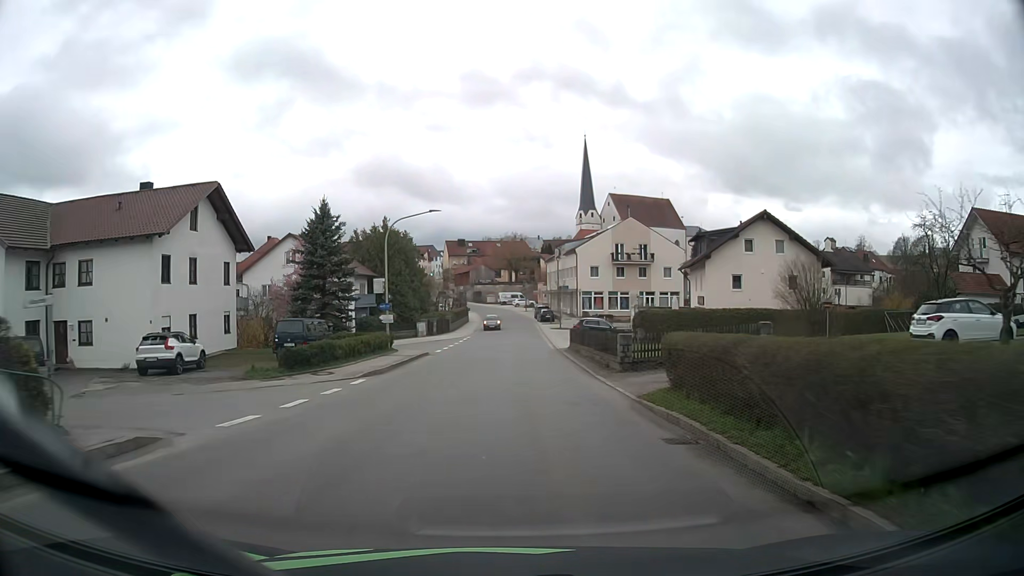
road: tertiary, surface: asphalt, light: Day
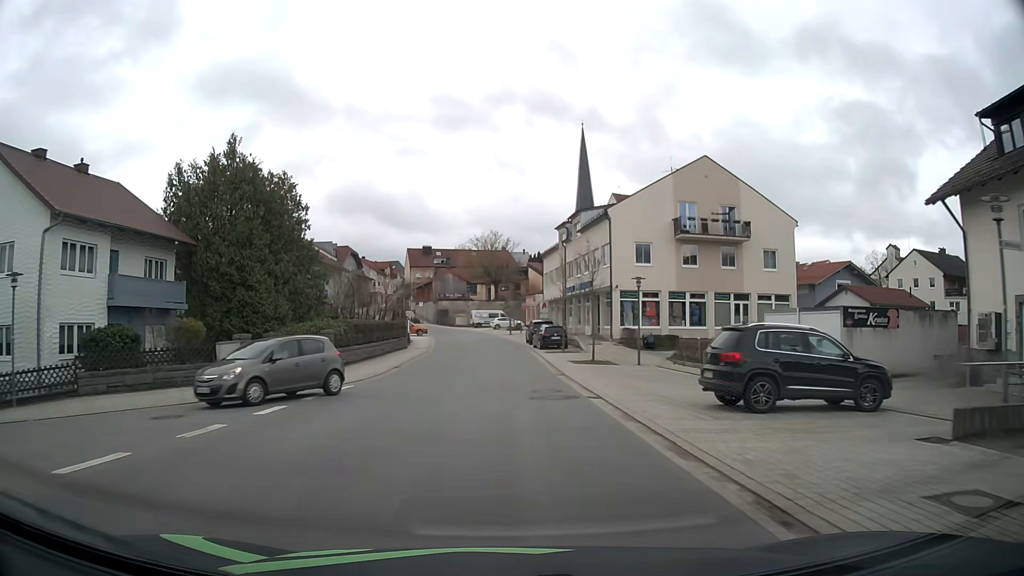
(+0.8, +38.7) m; +2°
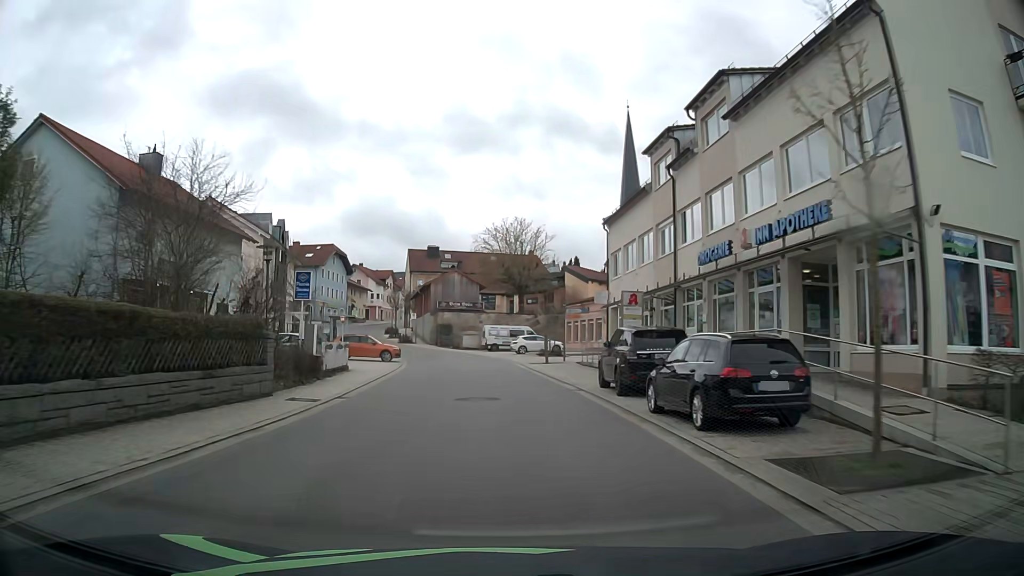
(-0.6, +31.0) m; -2°
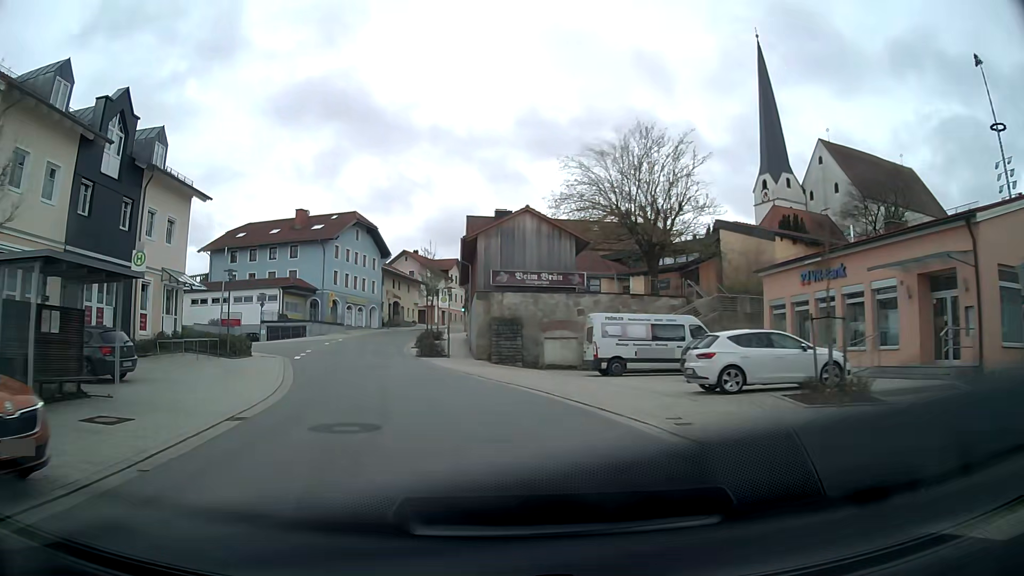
(-1.4, +37.0) m; -6°
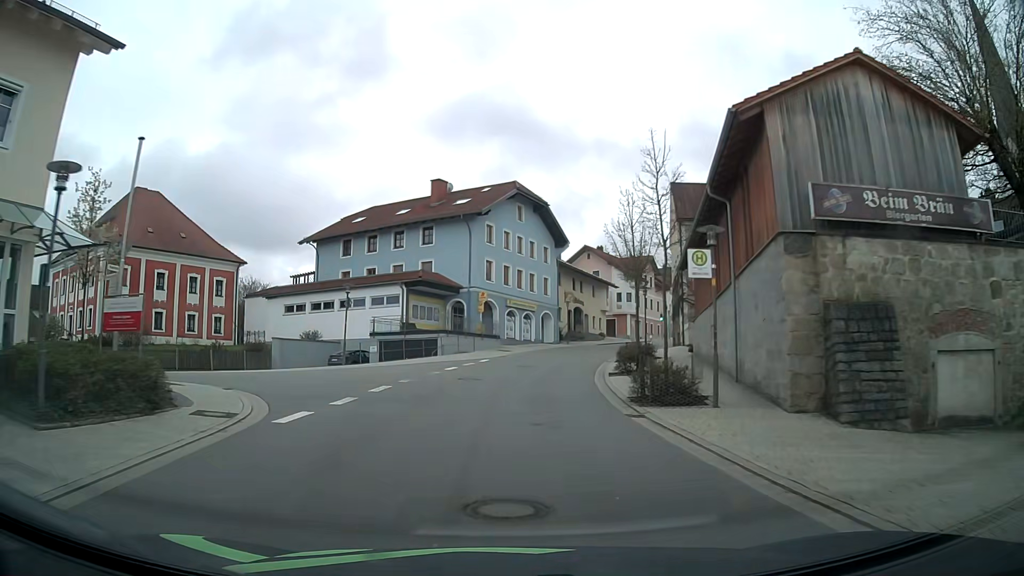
(-3.8, +21.7) m; -17°
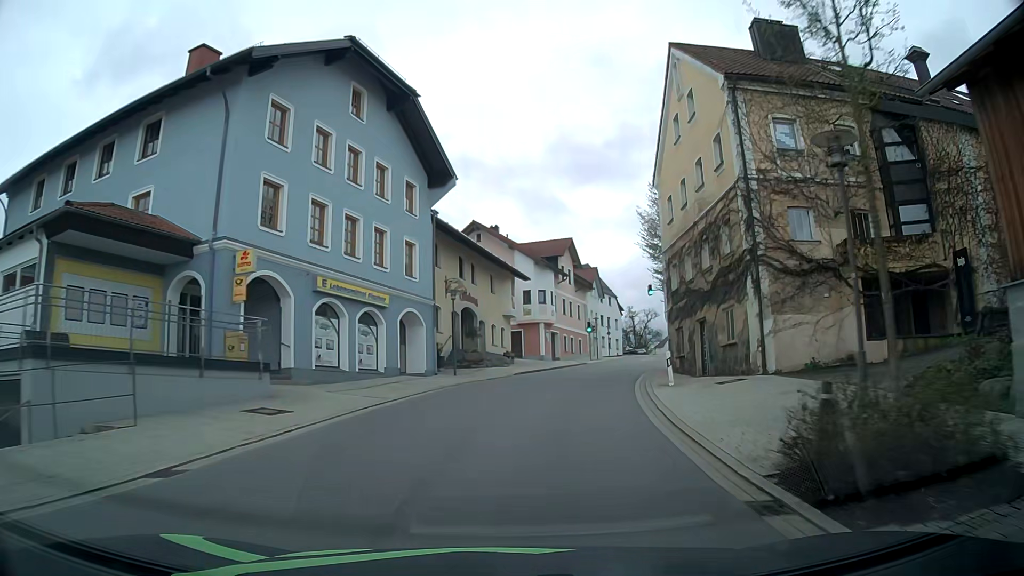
(+1.7, +29.6) m; +10°
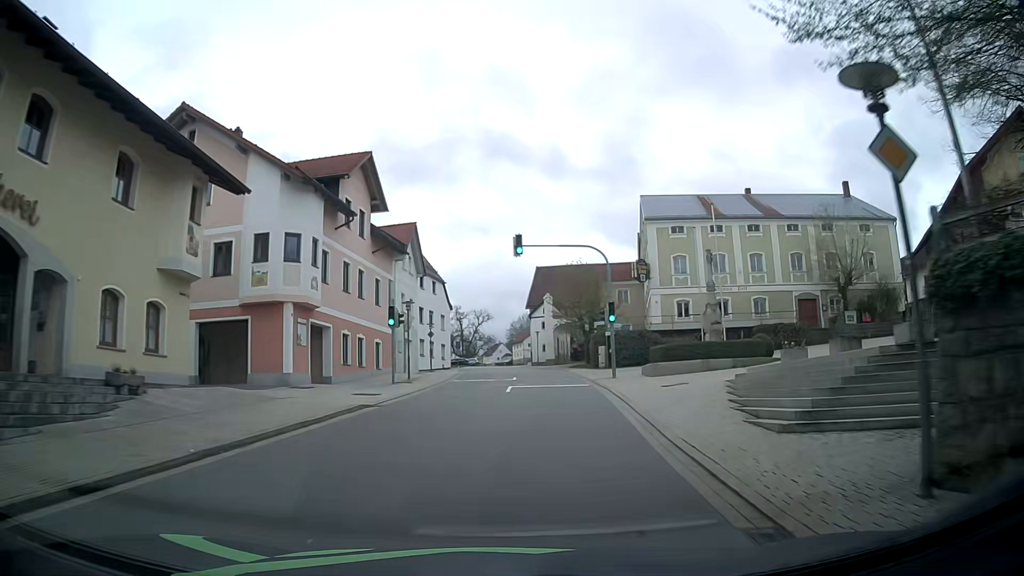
(+4.1, +29.2) m; +15°
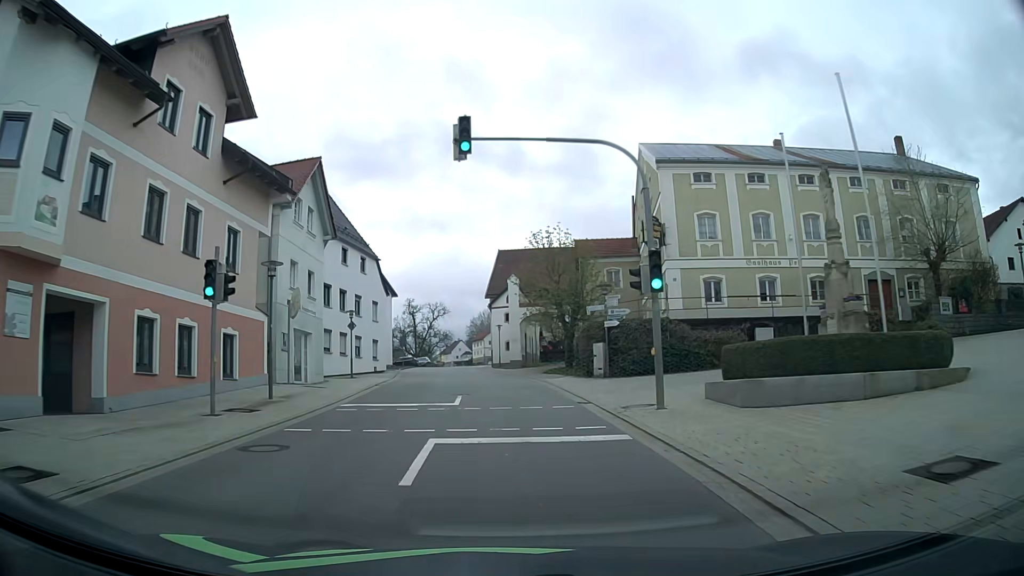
(+0.7, +14.9) m; +4°
(0, +10) (0, +20) (-1, +30) (-2, +40) (-3, +50) (-4, +60) (-5, +70) (-5, +80) (-5, +90) (-5, +100) m
